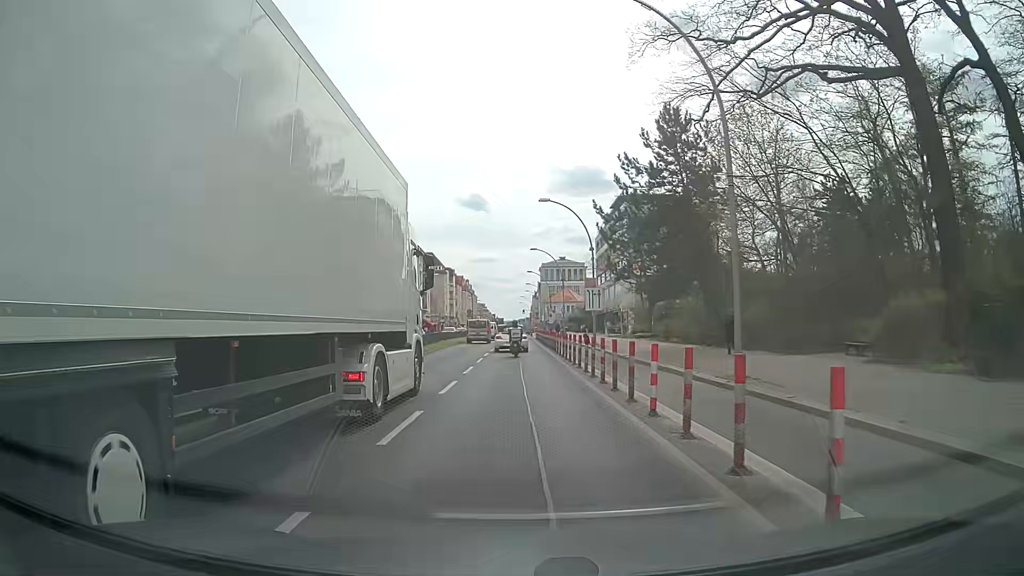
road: primary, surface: asphalt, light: Day
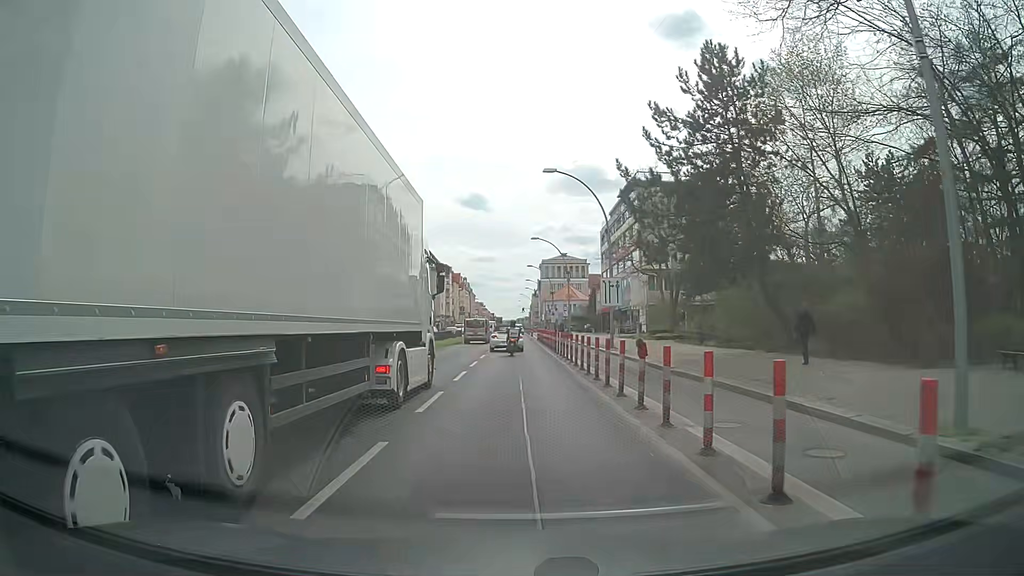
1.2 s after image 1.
(+0.1, +9.1) m; +1°
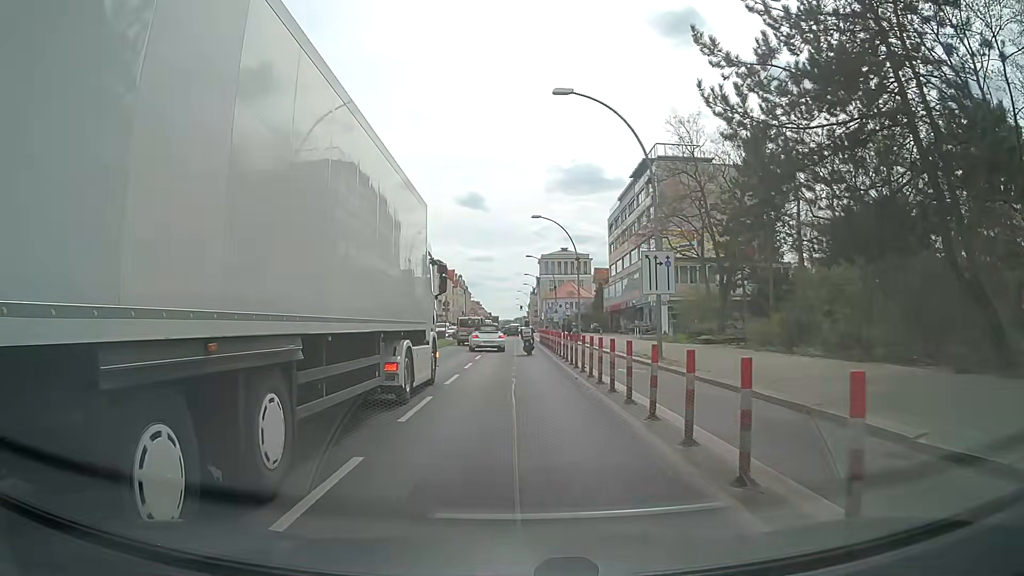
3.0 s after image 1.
(-0.1, +13.5) m; 0°
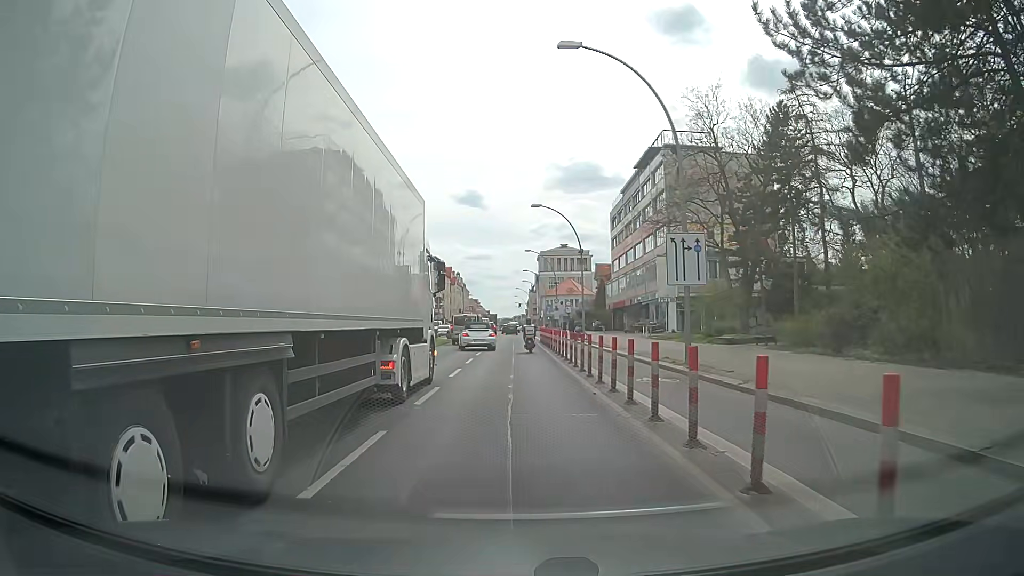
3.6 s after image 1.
(0.0, +4.3) m; 0°
